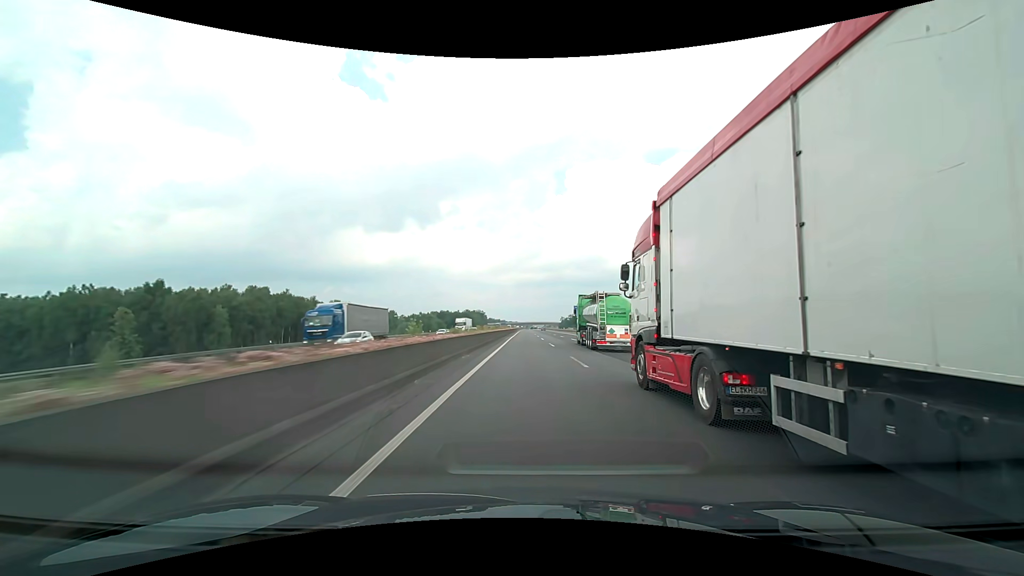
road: motorway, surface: asphalt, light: Day
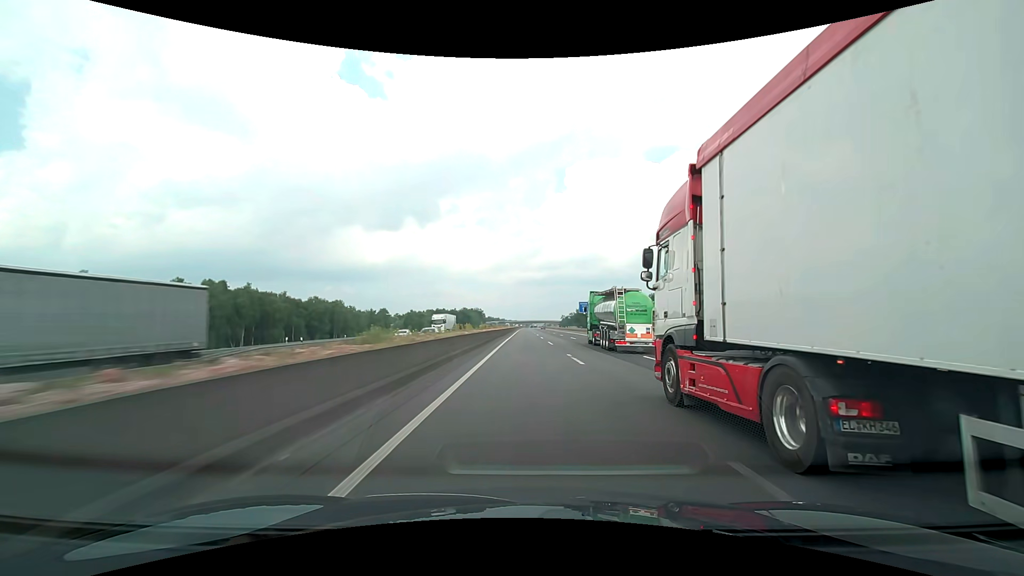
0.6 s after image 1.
(0.0, +17.4) m; 0°
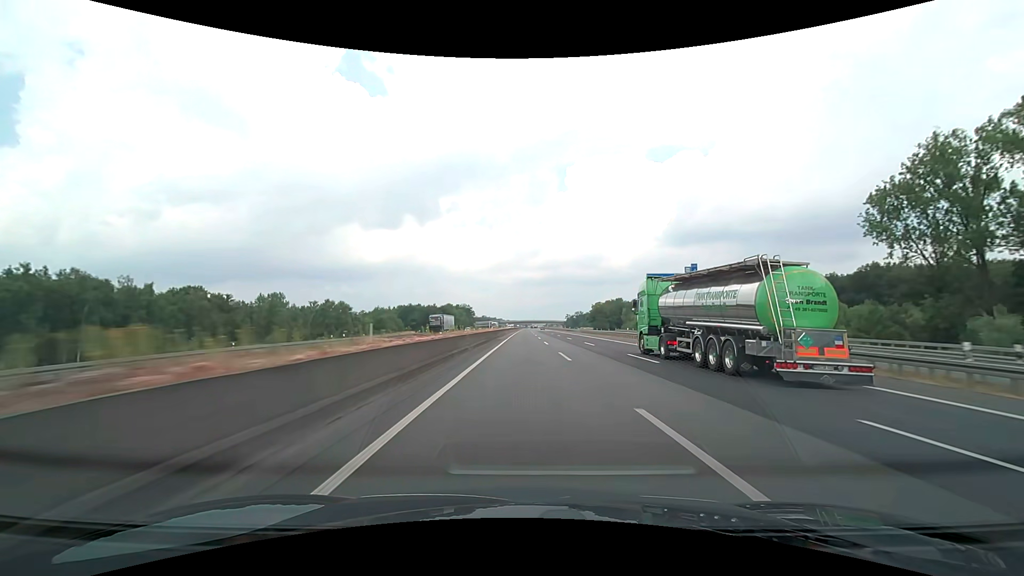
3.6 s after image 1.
(+0.1, +86.9) m; 0°
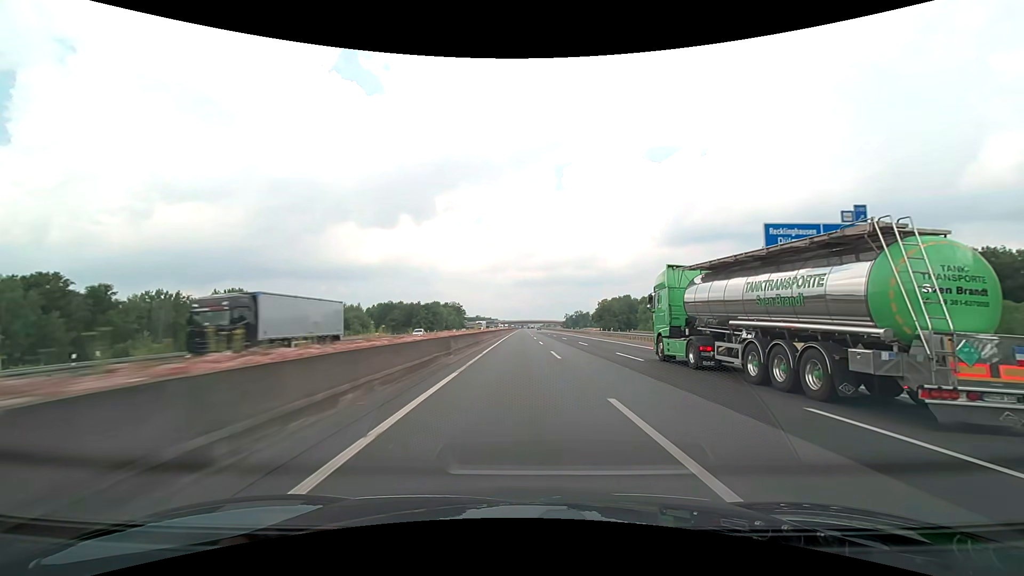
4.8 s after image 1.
(+0.1, +34.8) m; 0°
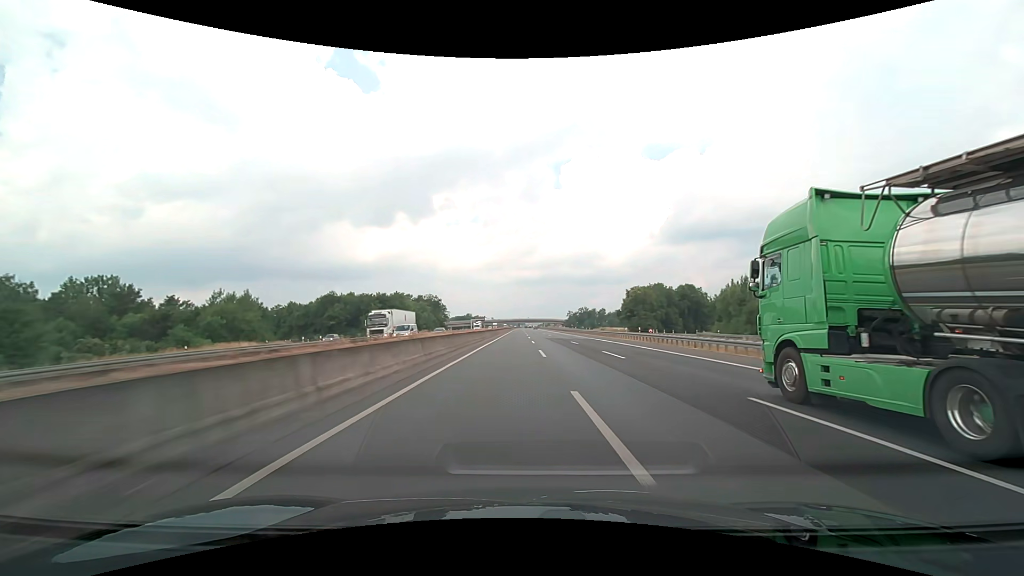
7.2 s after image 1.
(+0.3, +70.9) m; +1°
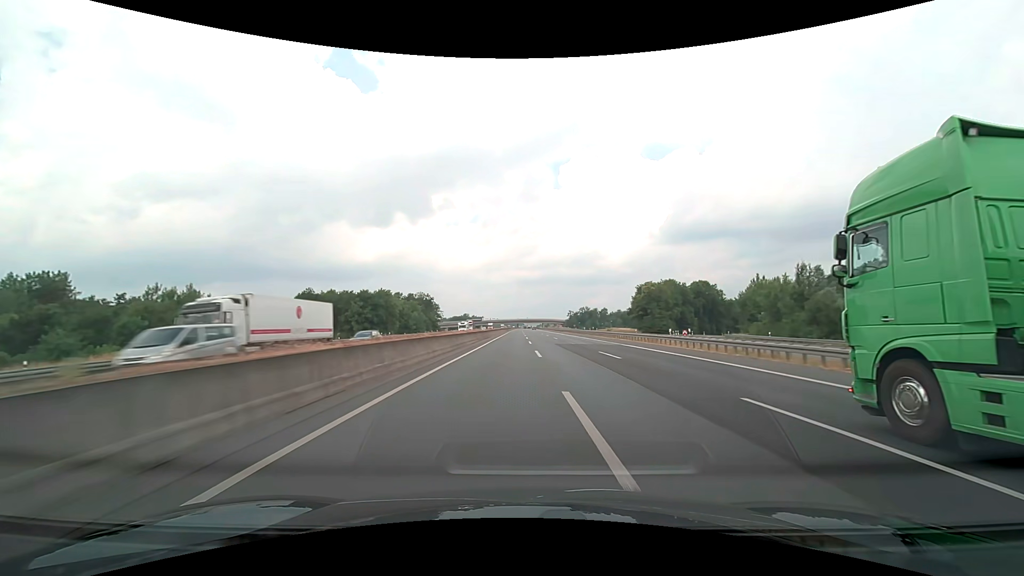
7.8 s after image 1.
(0.0, +18.0) m; 0°
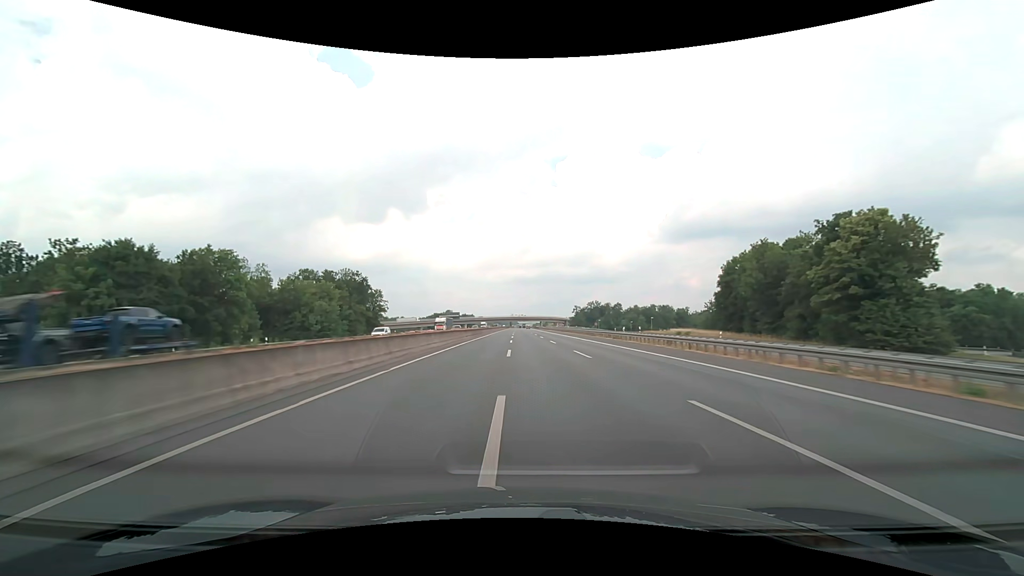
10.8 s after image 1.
(+0.1, +90.8) m; 0°
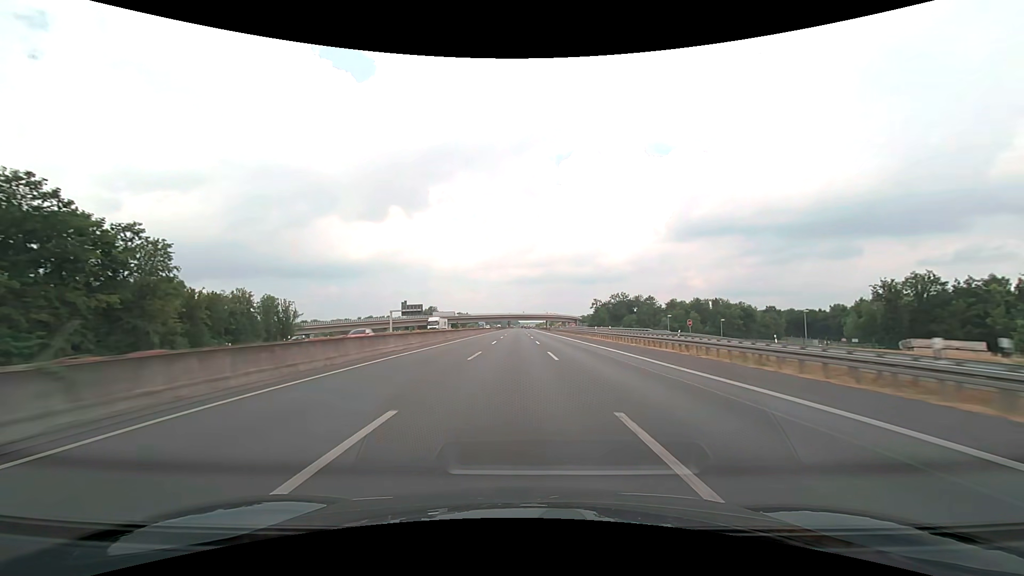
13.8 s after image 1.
(+0.1, +91.2) m; 0°
(0, +10) (0, +20) (0, +30) (0, +40) (0, +50) (+1, +60) (+1, +70) (+1, +80) (+1, +90) (+1, +100) m
